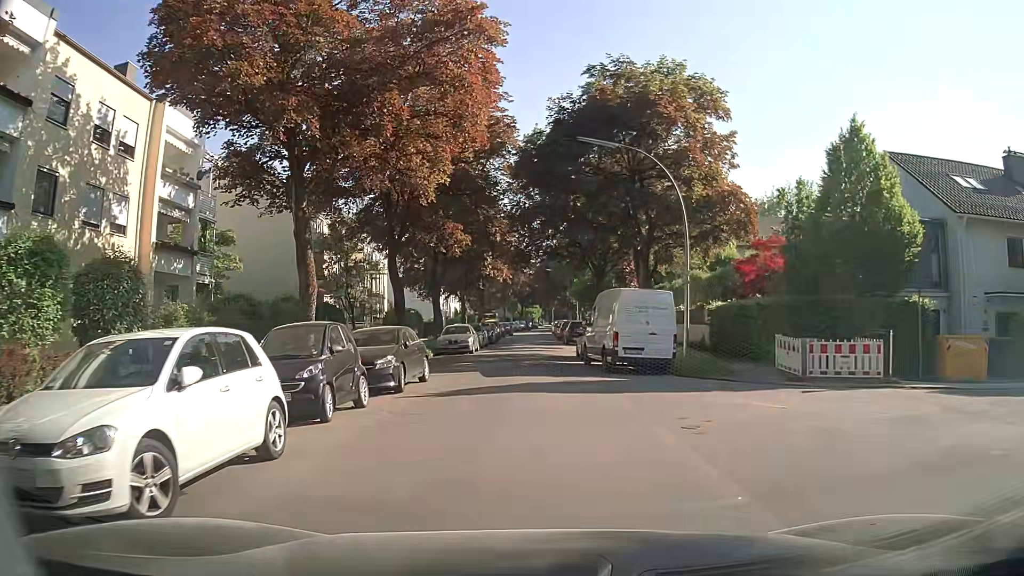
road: residential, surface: asphalt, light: Day
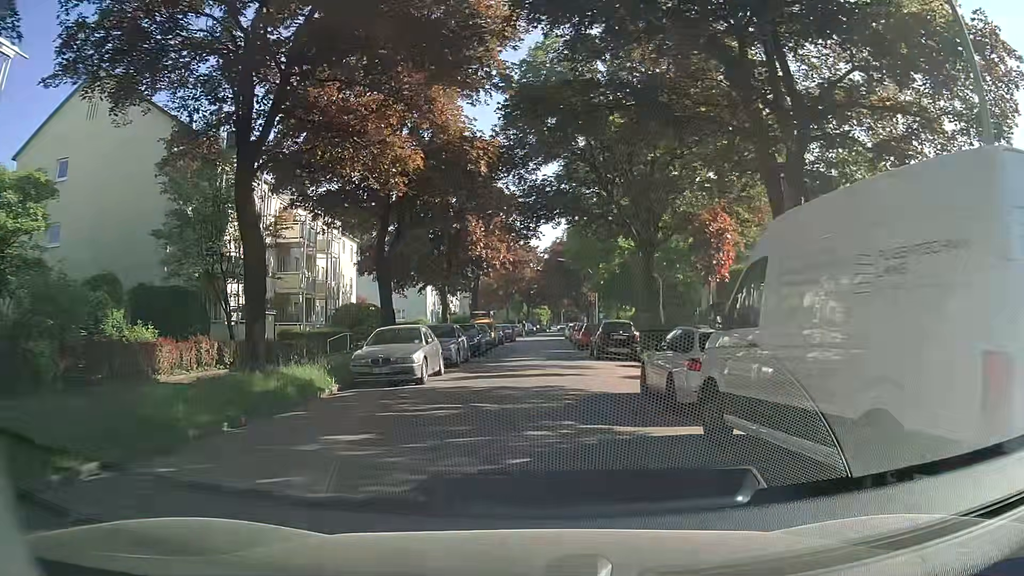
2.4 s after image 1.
(-0.5, +16.4) m; -2°
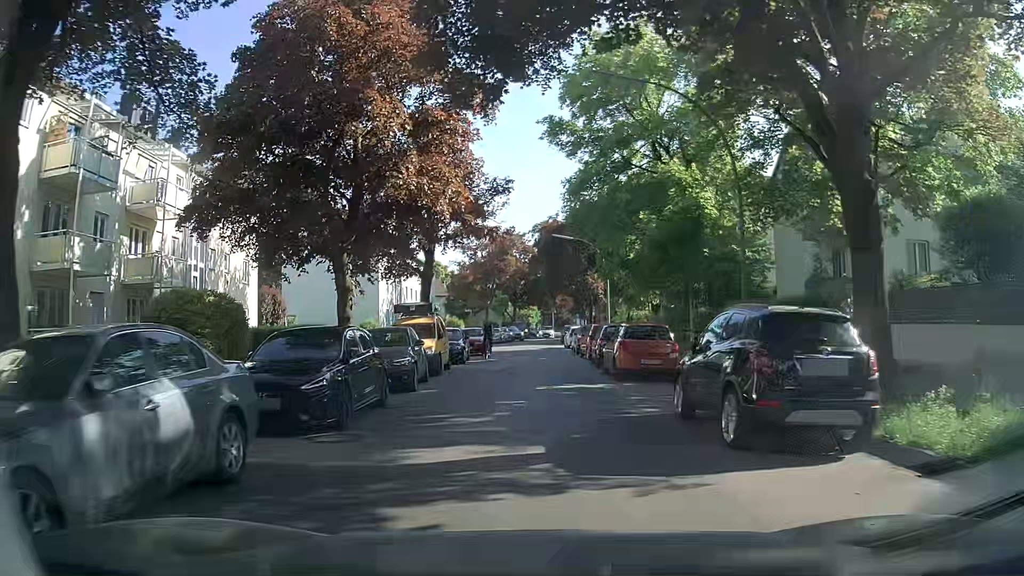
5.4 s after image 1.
(+0.1, +19.8) m; -1°
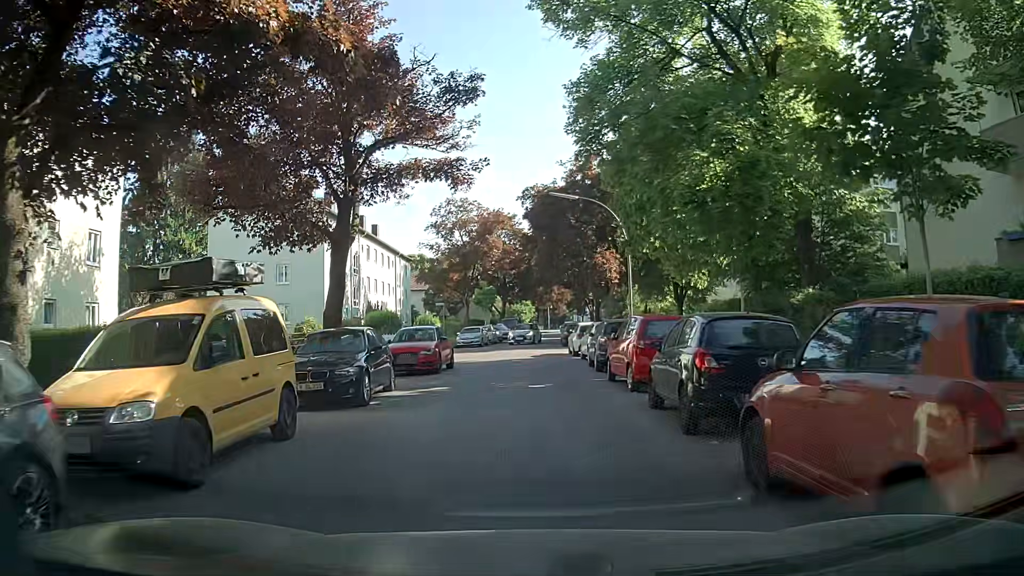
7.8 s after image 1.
(+0.6, +14.2) m; +2°
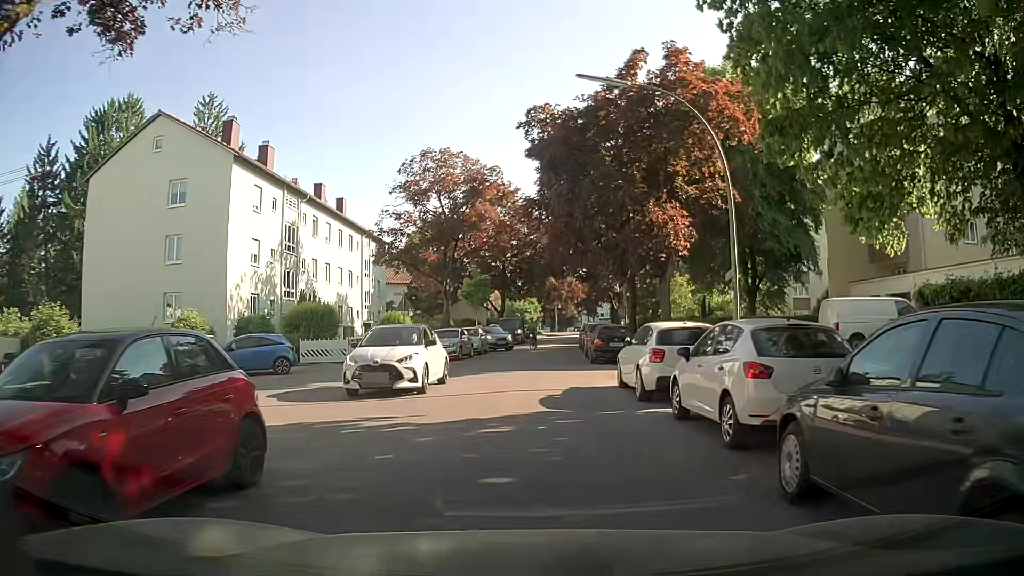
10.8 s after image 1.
(-0.2, +16.7) m; -1°
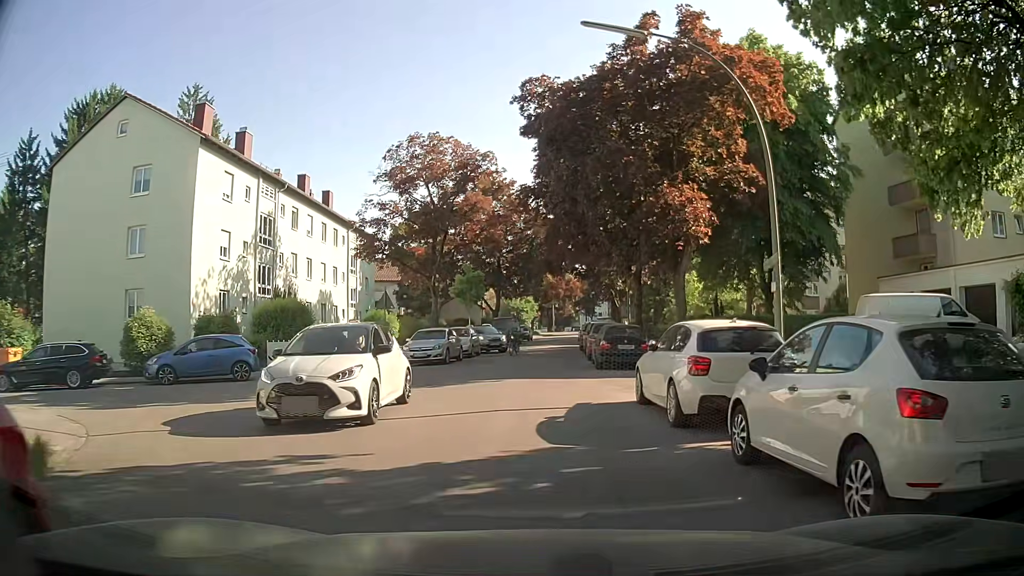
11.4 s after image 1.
(+0.1, +3.3) m; +1°
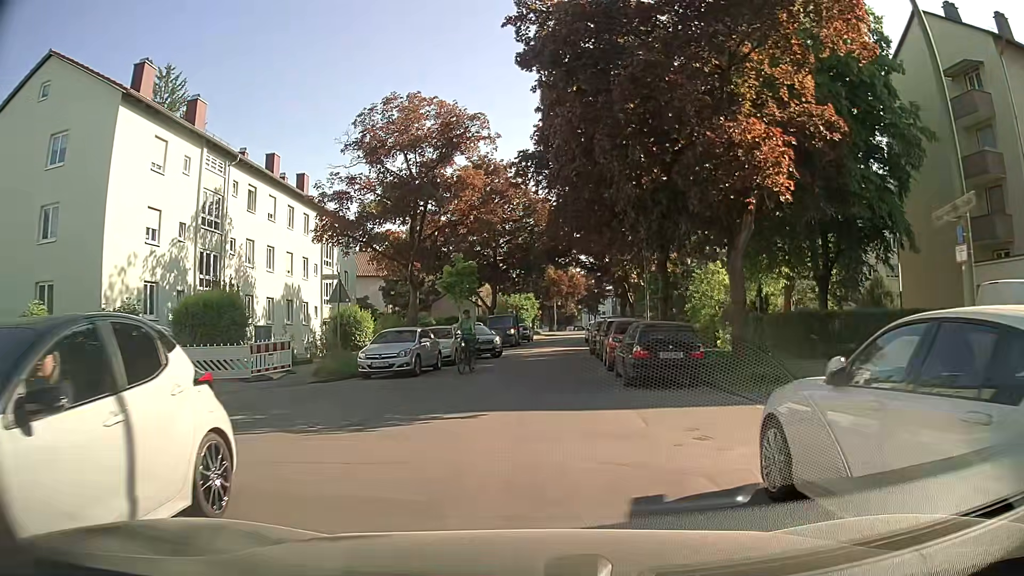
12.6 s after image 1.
(0.0, +6.8) m; 0°
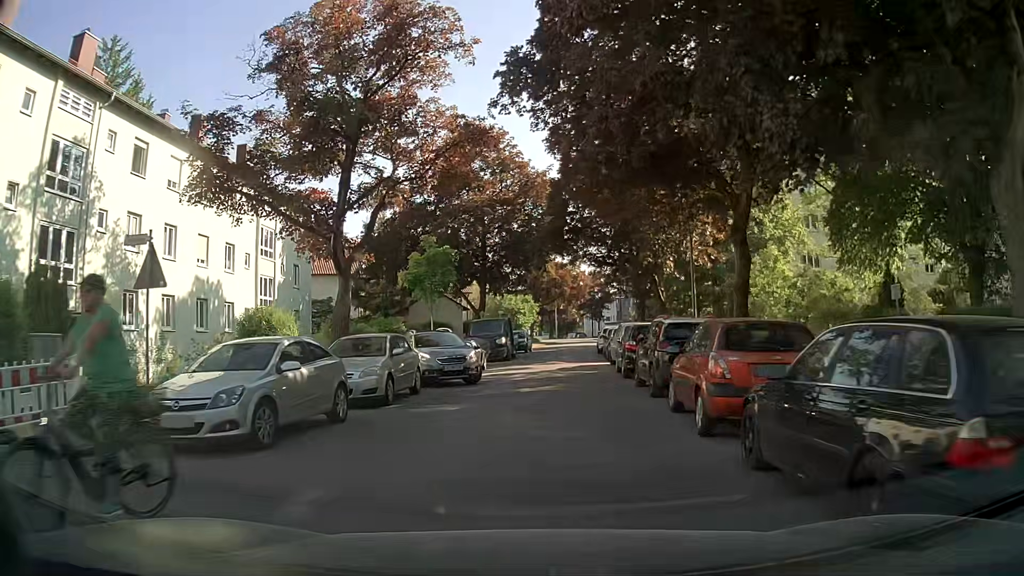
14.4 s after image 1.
(+0.1, +11.2) m; +2°
(0, +10) (0, +20) (0, +30) (+1, +40) (+1, +50) (+2, +60) (+4, +70) (+6, +80) (+7, +90) (+8, +99) m
